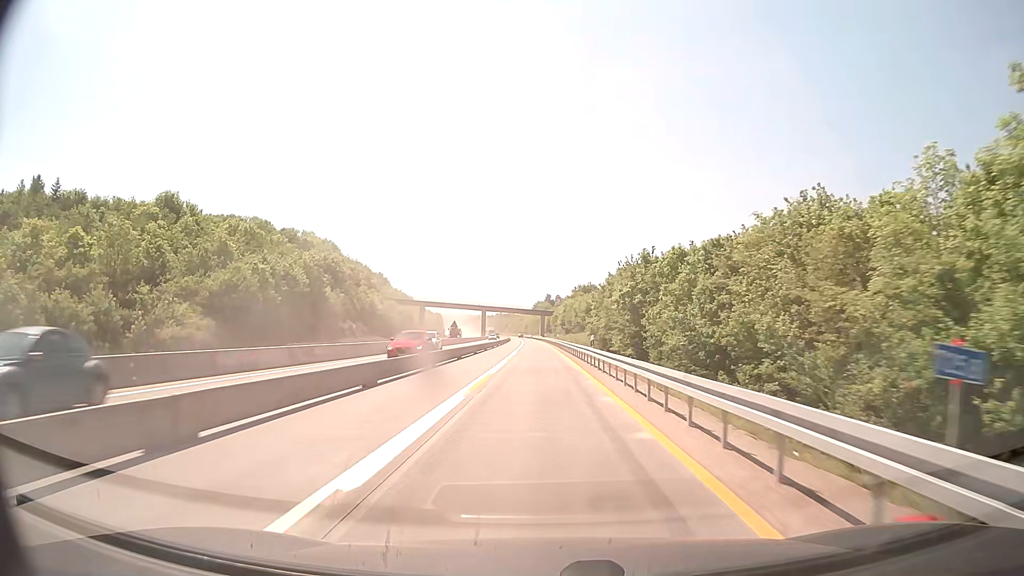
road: motorway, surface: concrete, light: Day
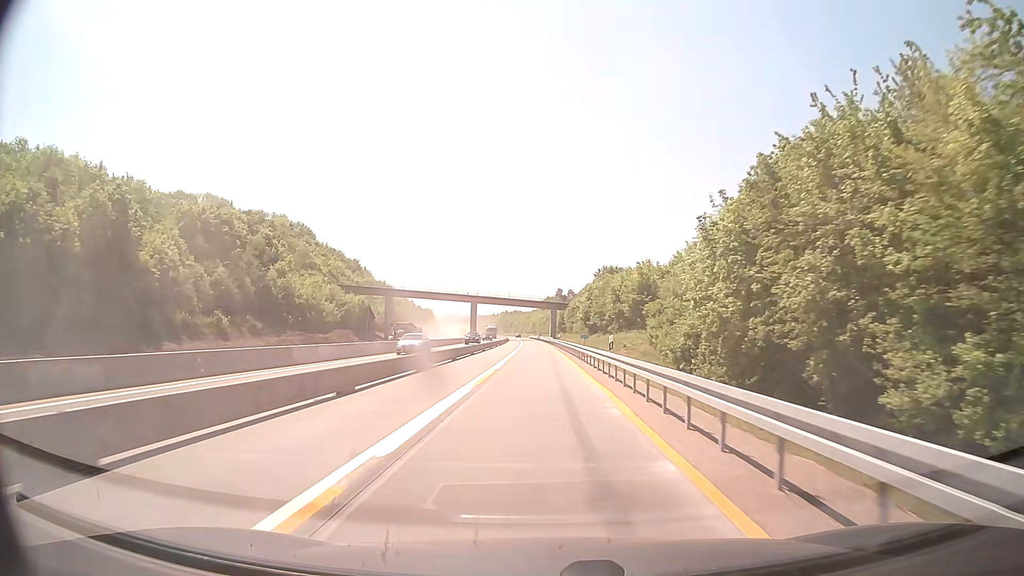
(-0.3, +52.3) m; -1°
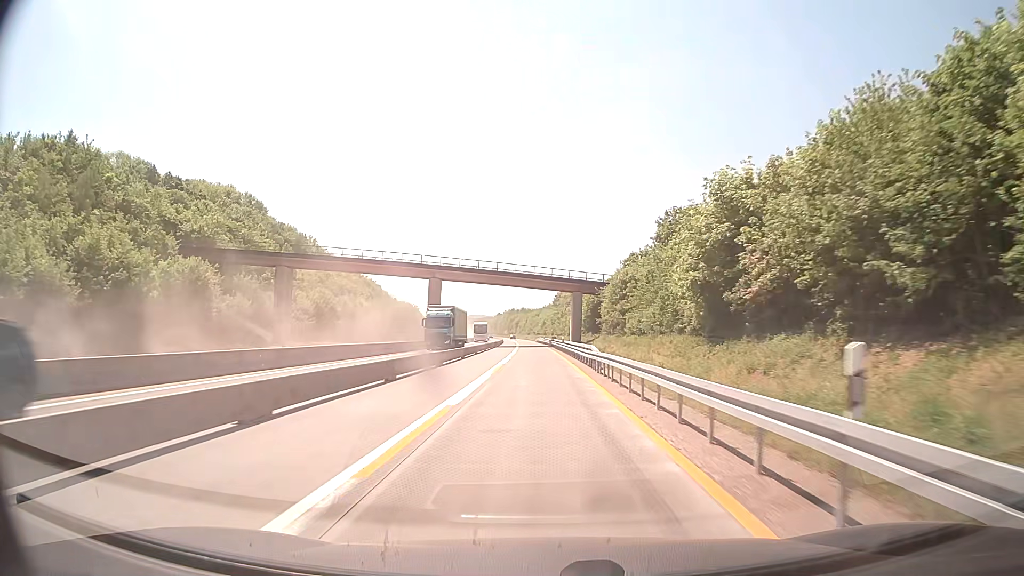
(-0.6, +65.3) m; -1°
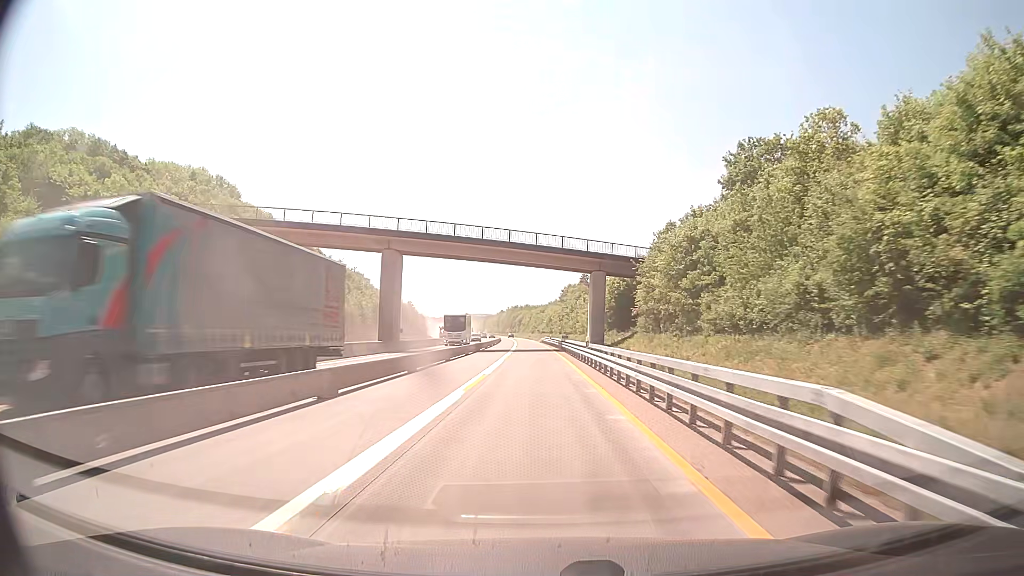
(0.0, +26.1) m; 0°
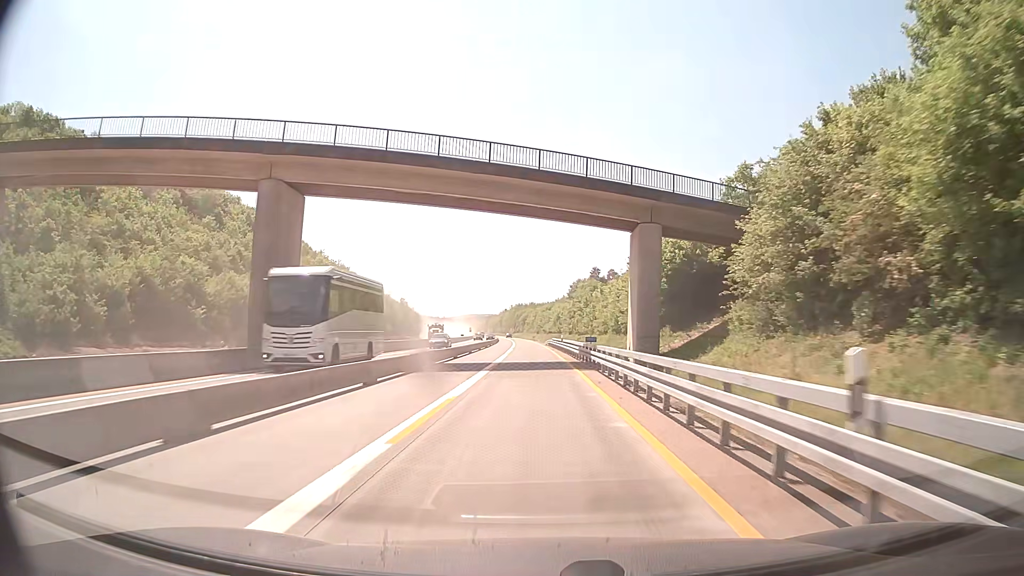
(-0.1, +26.1) m; 0°
(0, +10) (0, +20) (0, +30) (-1, +40) (-1, +50) (-1, +60) (-1, +70) (-2, +80) (-2, +90) (-2, +100) m
